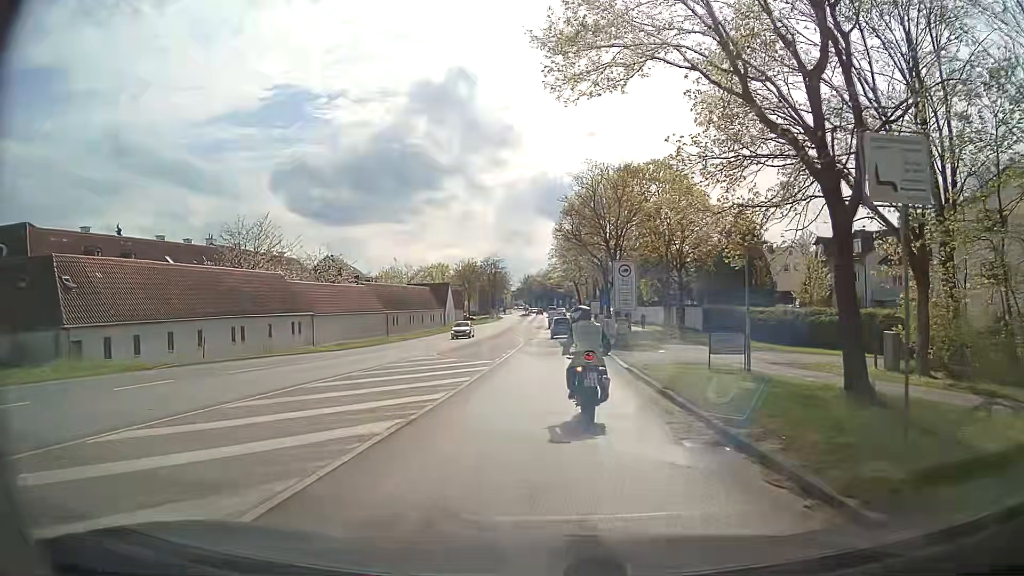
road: secondary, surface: asphalt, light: Day
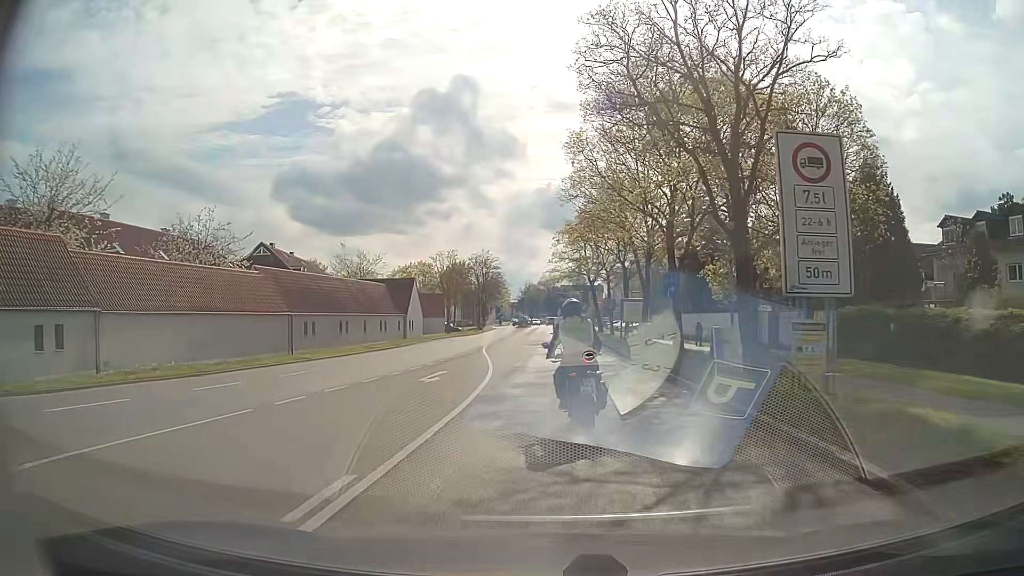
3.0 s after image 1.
(-0.1, +26.9) m; 0°
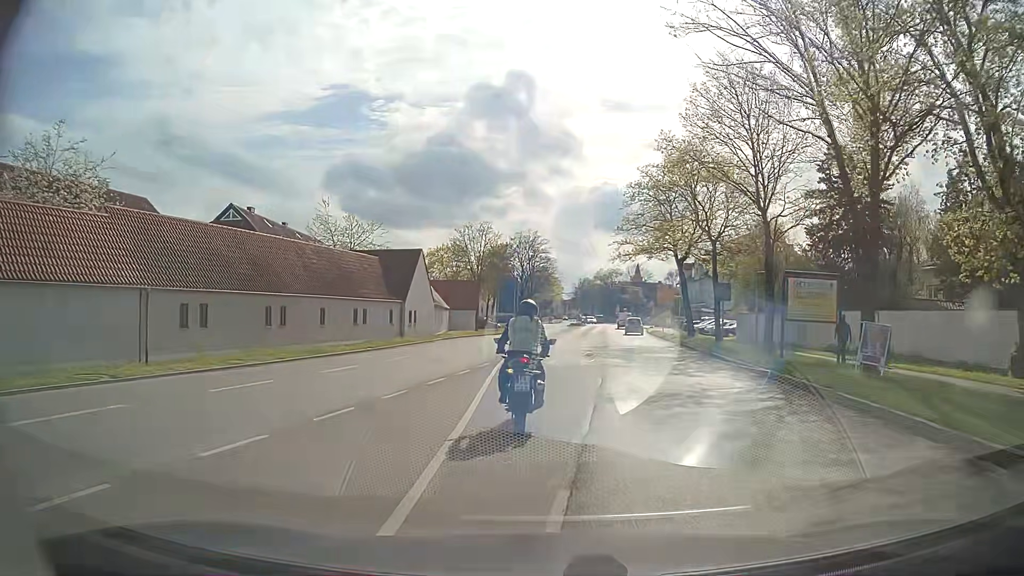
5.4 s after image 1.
(-0.7, +21.4) m; -4°
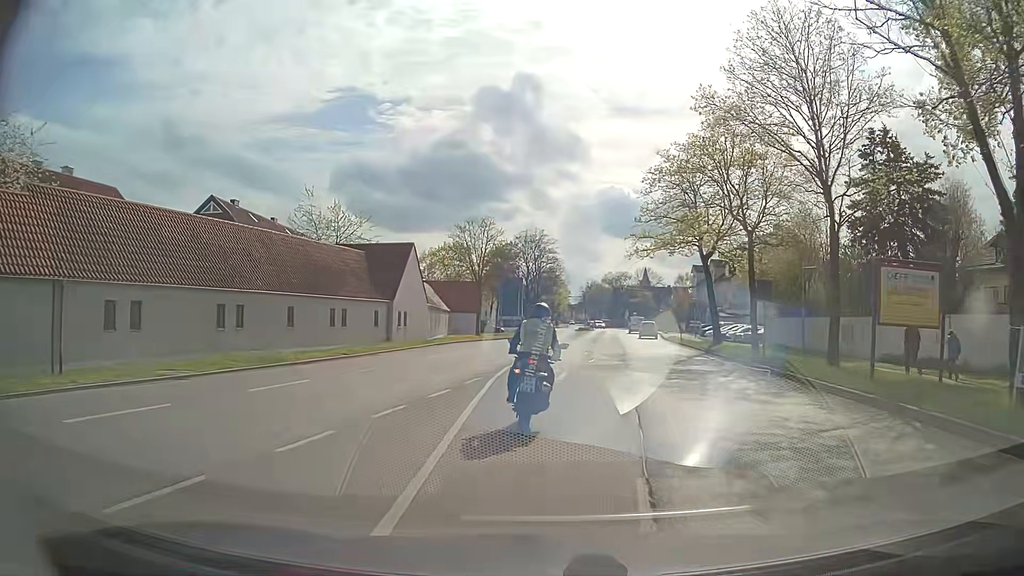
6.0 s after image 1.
(0.0, +5.4) m; -1°
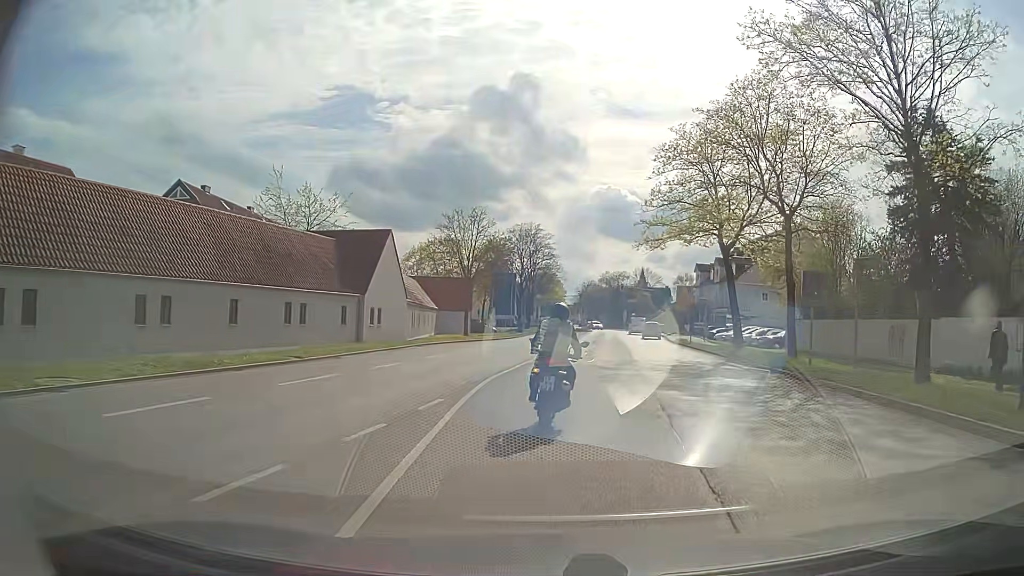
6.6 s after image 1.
(0.0, +5.4) m; +1°
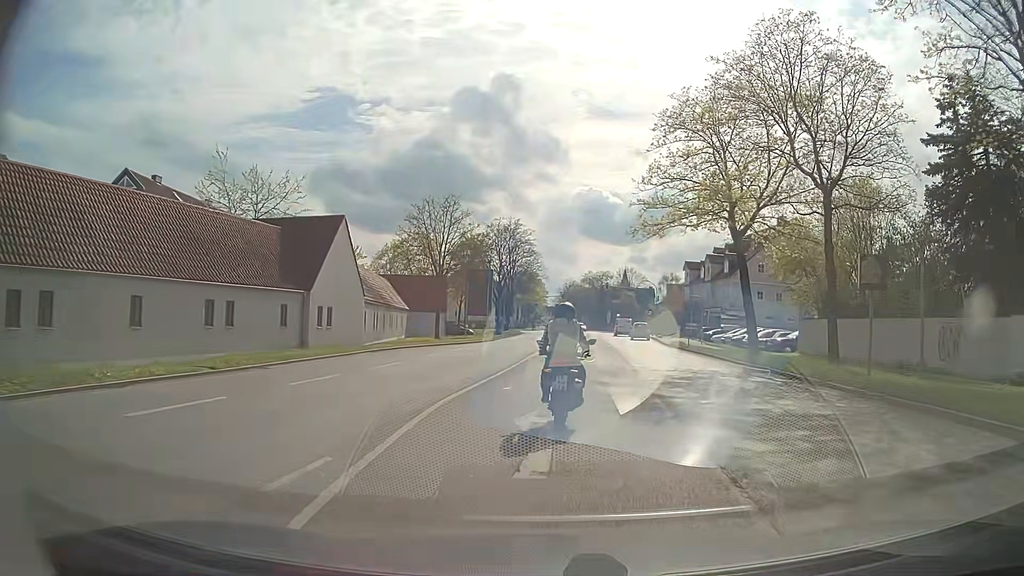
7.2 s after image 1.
(+0.1, +5.5) m; +1°
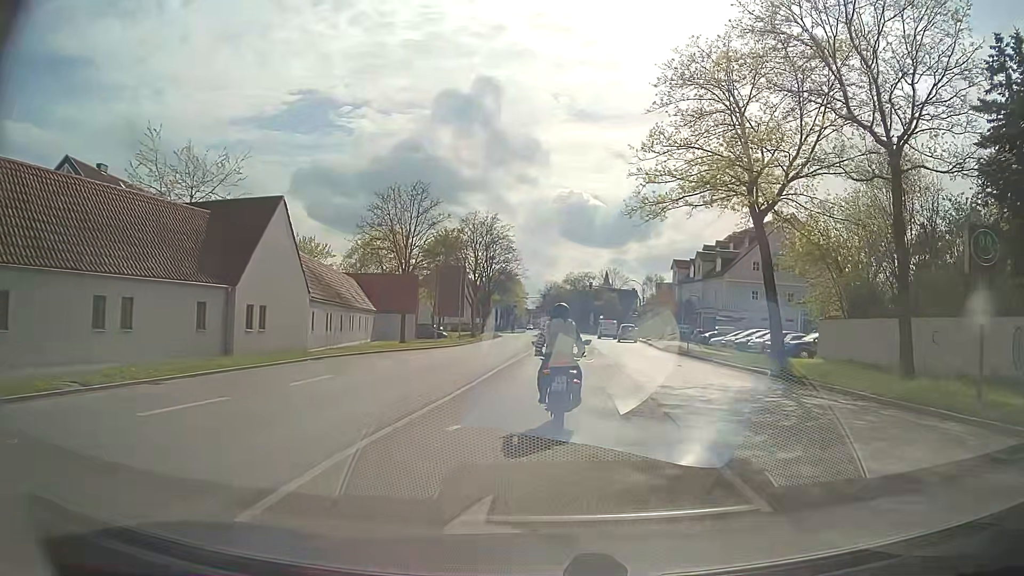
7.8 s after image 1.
(+0.2, +5.5) m; +2°
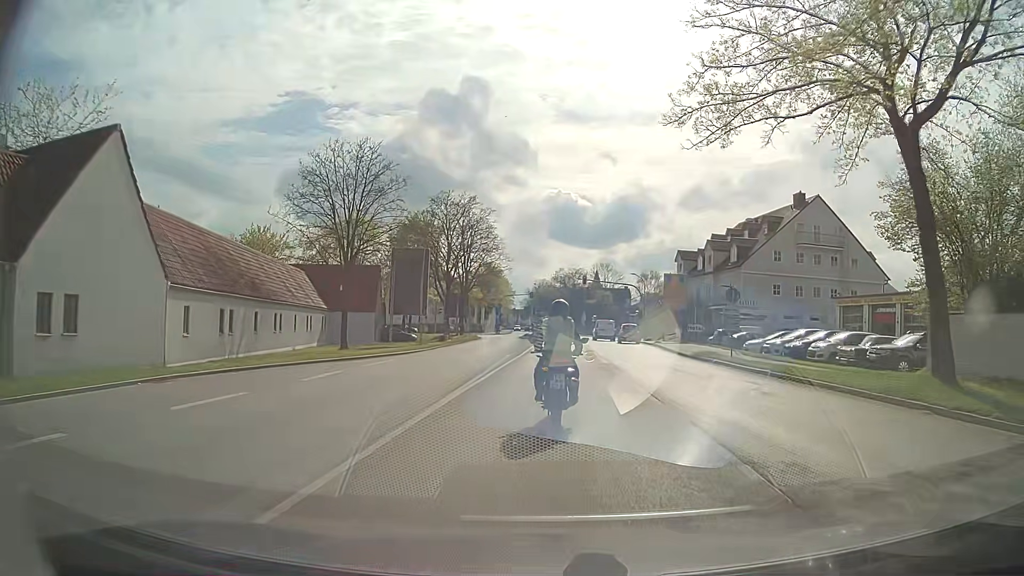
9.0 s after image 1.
(+0.2, +11.1) m; +2°
